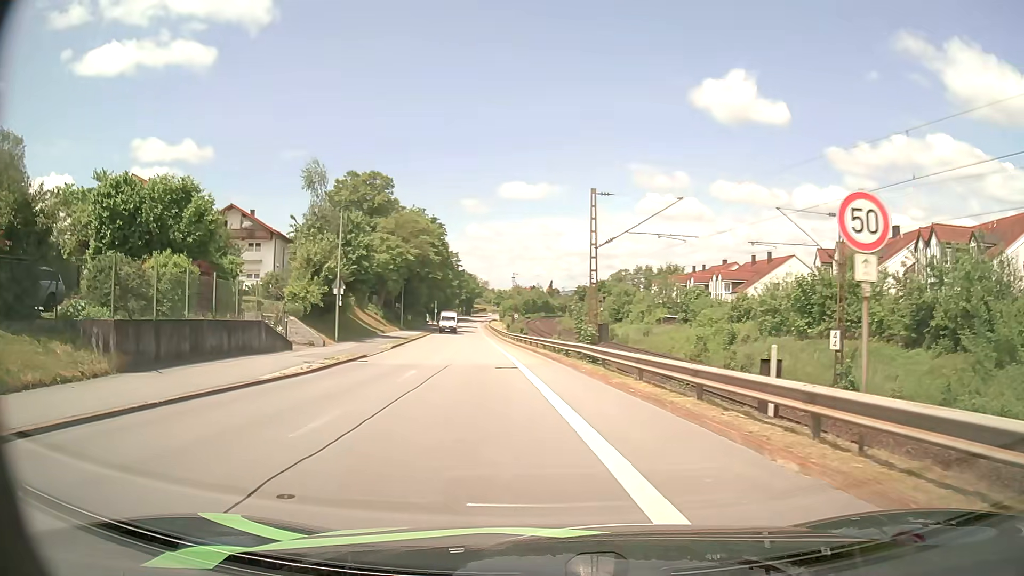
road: unclassified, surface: asphalt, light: Day
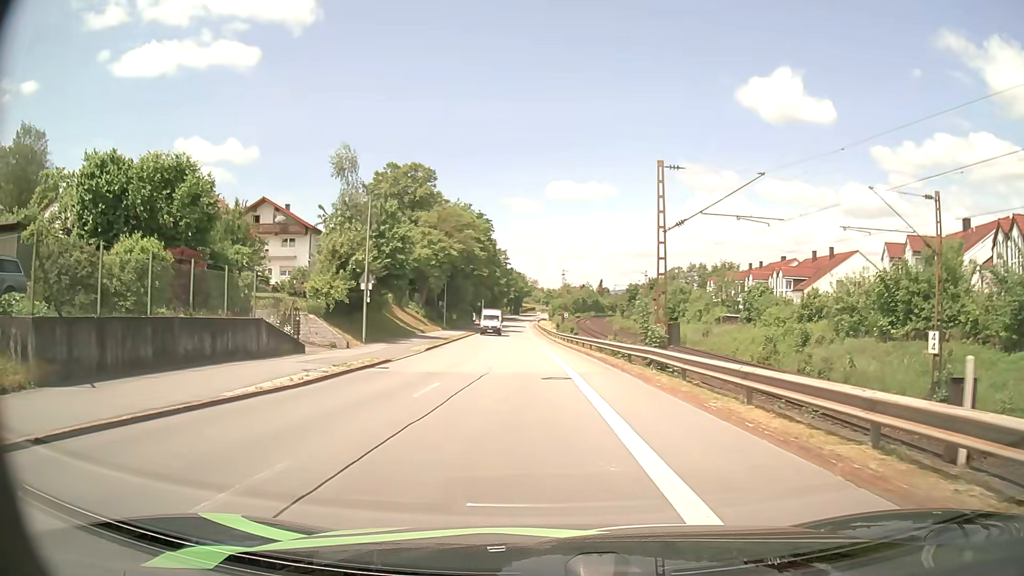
(-0.2, +4.6) m; -4°
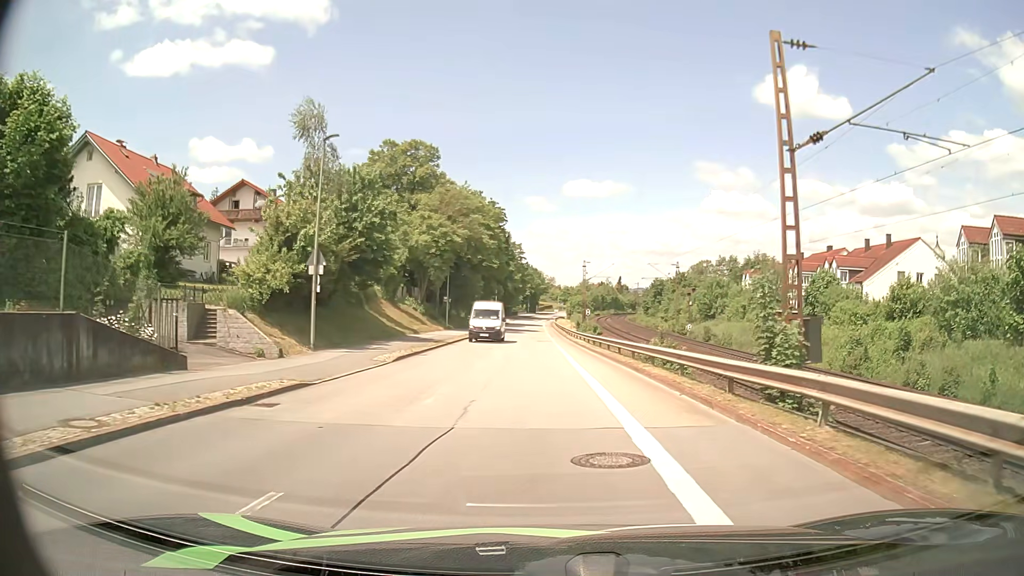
(-0.1, +10.6) m; -1°
(0, +10) (0, +20) (-1, +30) (-1, +40) (-2, +50) (-2, +60) (-2, +70) (-2, +80) (-2, +90) (-3, +100) m
